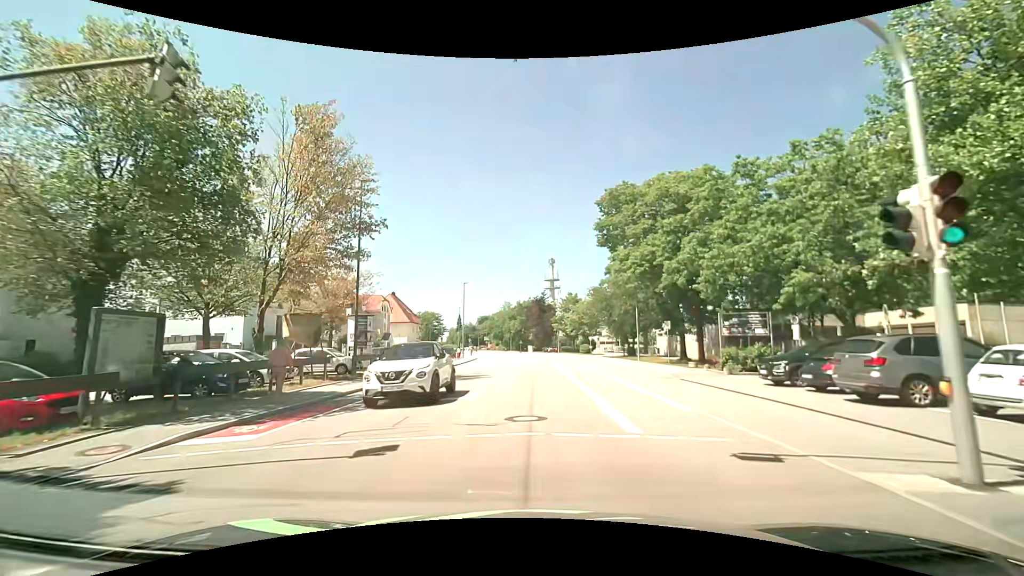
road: tertiary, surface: asphalt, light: Day
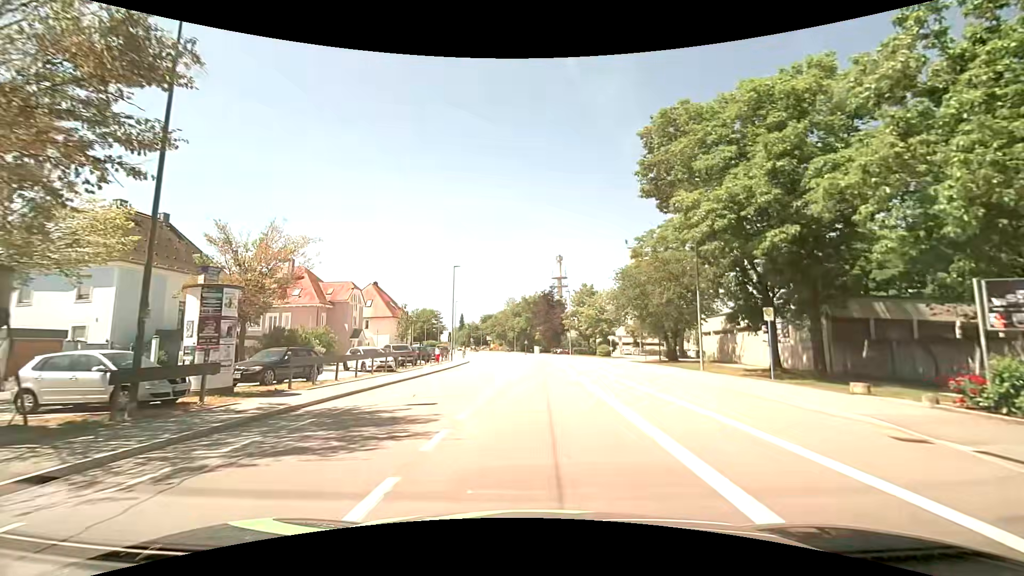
(-0.1, +14.5) m; -1°
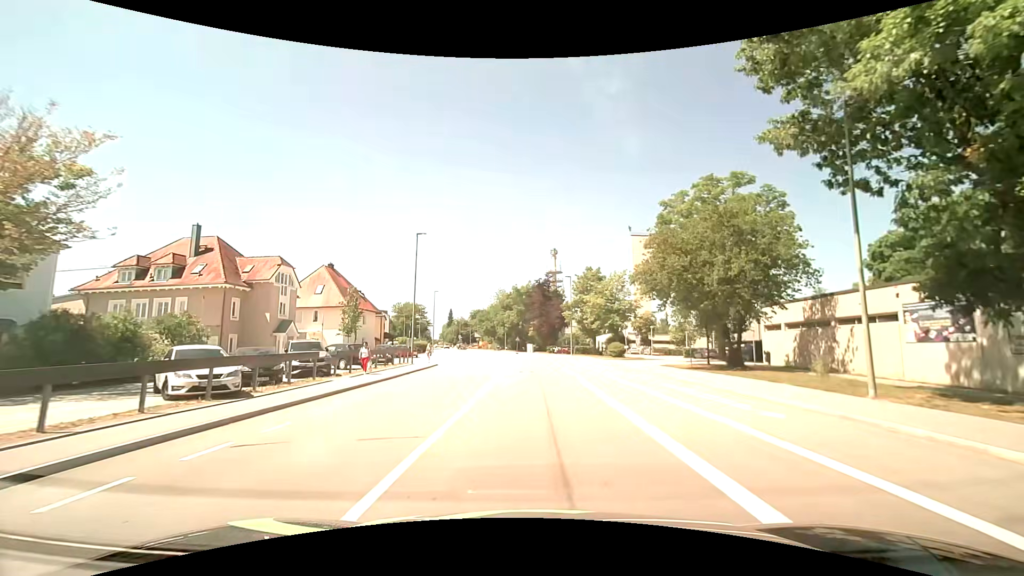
(+0.1, +14.9) m; +1°
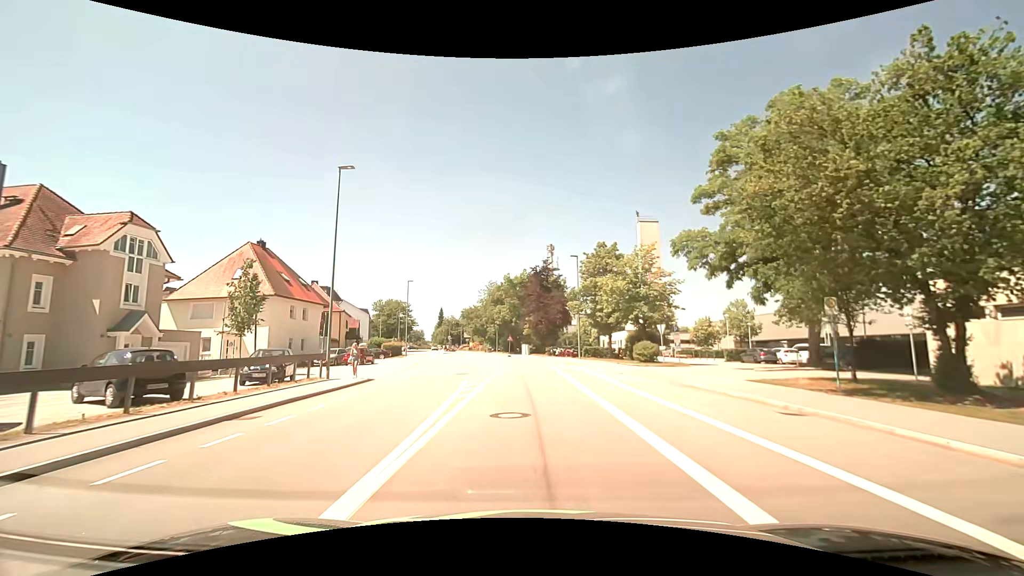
(+0.1, +15.2) m; 0°
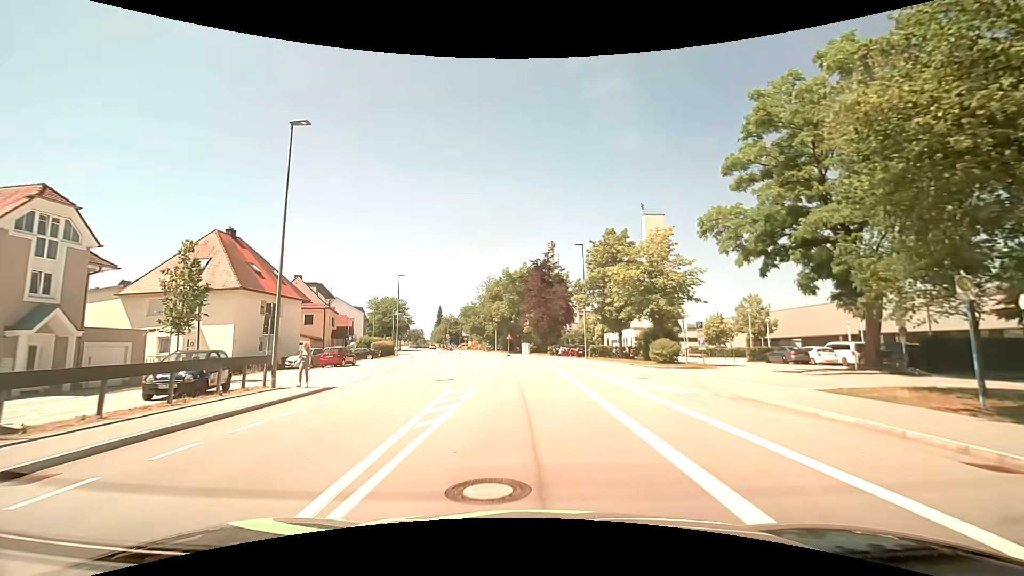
(0.0, +4.9) m; 0°
